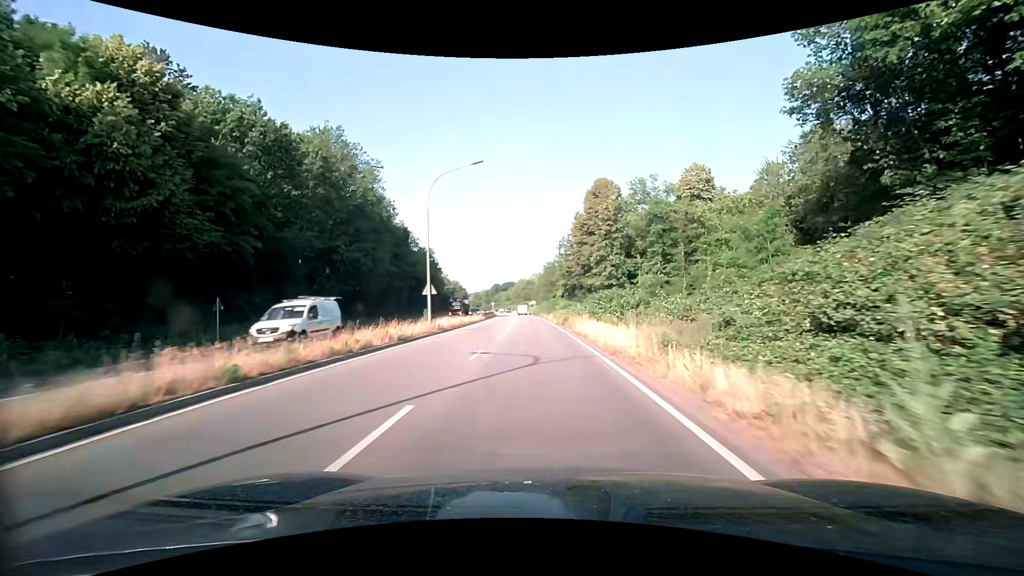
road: trunk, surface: asphalt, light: Day
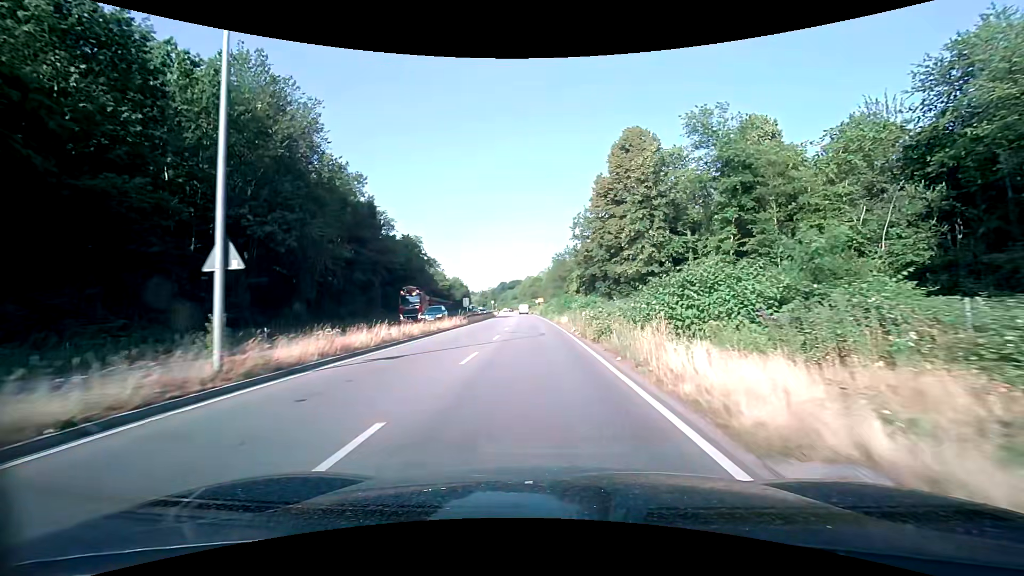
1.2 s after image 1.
(-0.2, +19.1) m; -1°
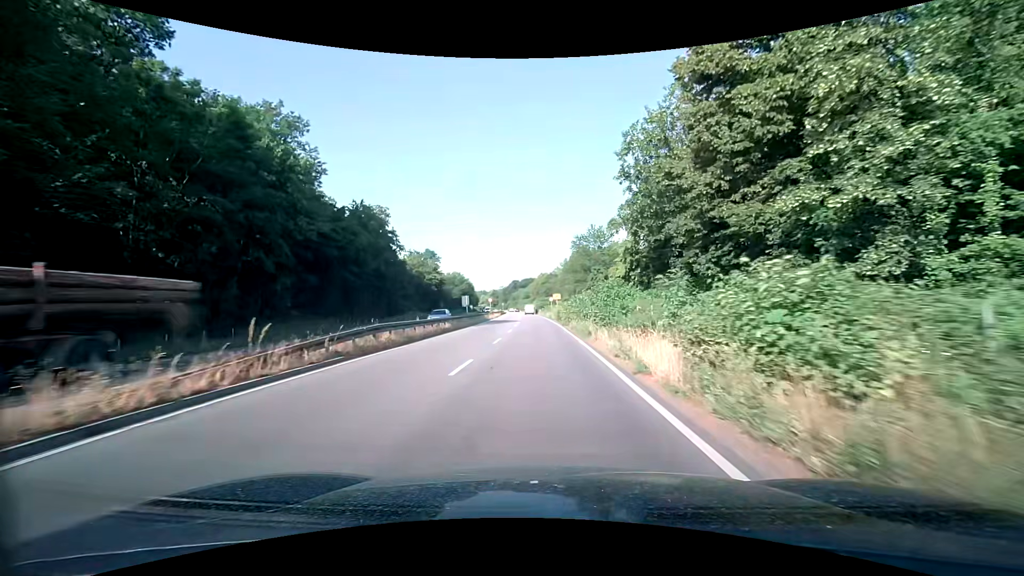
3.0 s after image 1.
(-0.5, +29.1) m; -2°
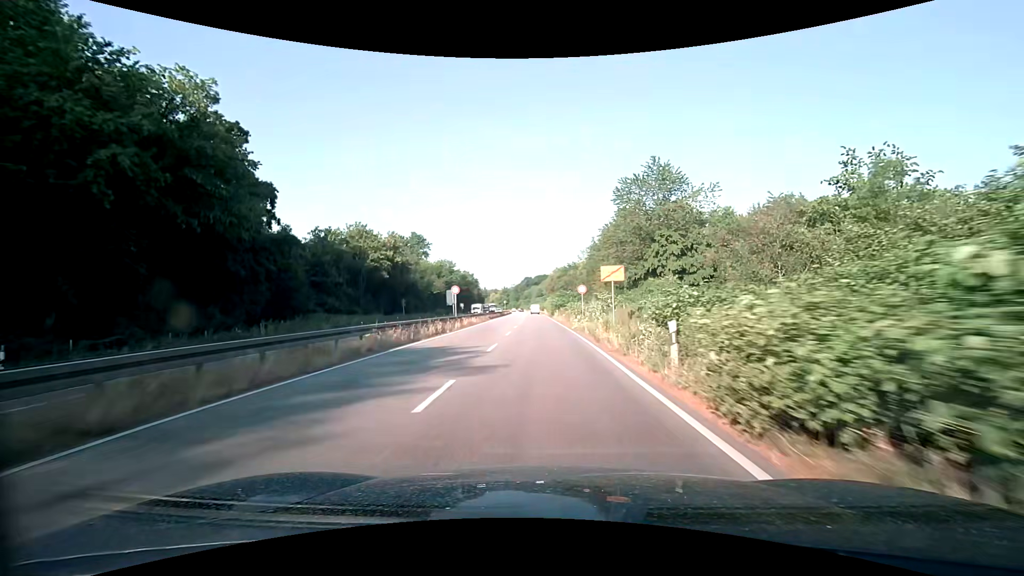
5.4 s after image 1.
(-0.6, +39.9) m; -1°
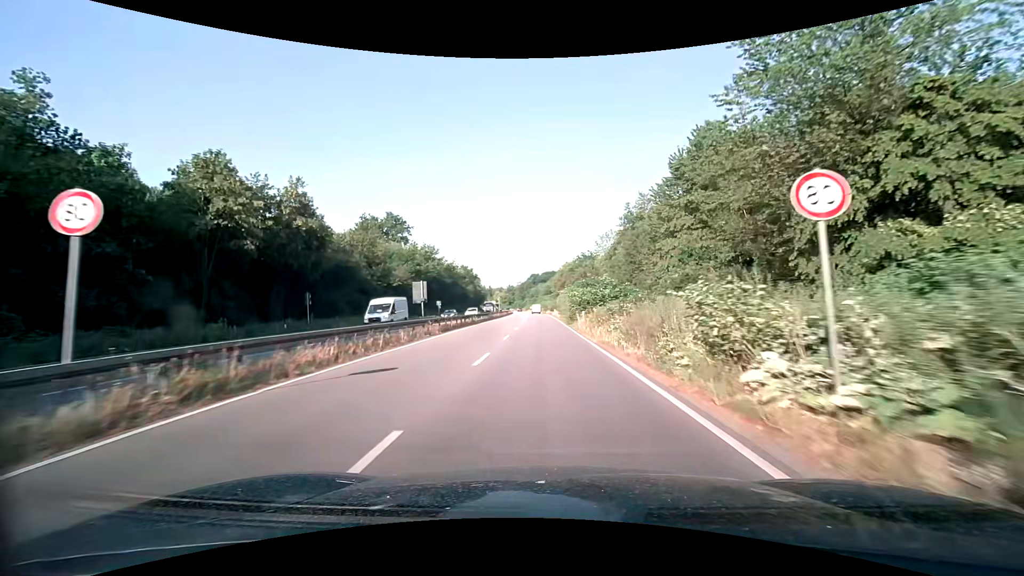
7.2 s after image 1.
(-0.5, +30.9) m; -1°
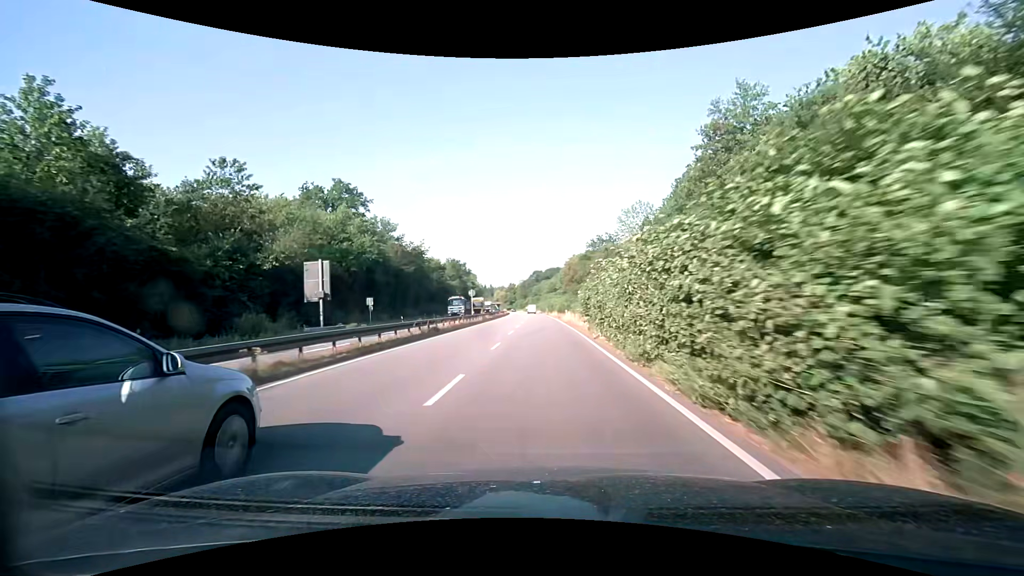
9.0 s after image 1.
(-0.3, +31.8) m; -1°
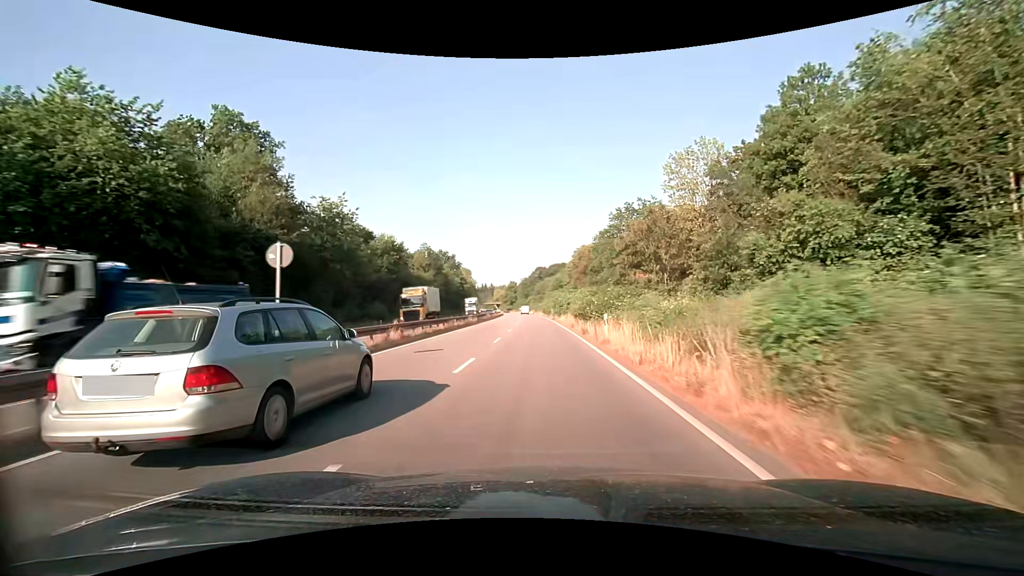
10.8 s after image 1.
(-0.1, +32.7) m; 0°
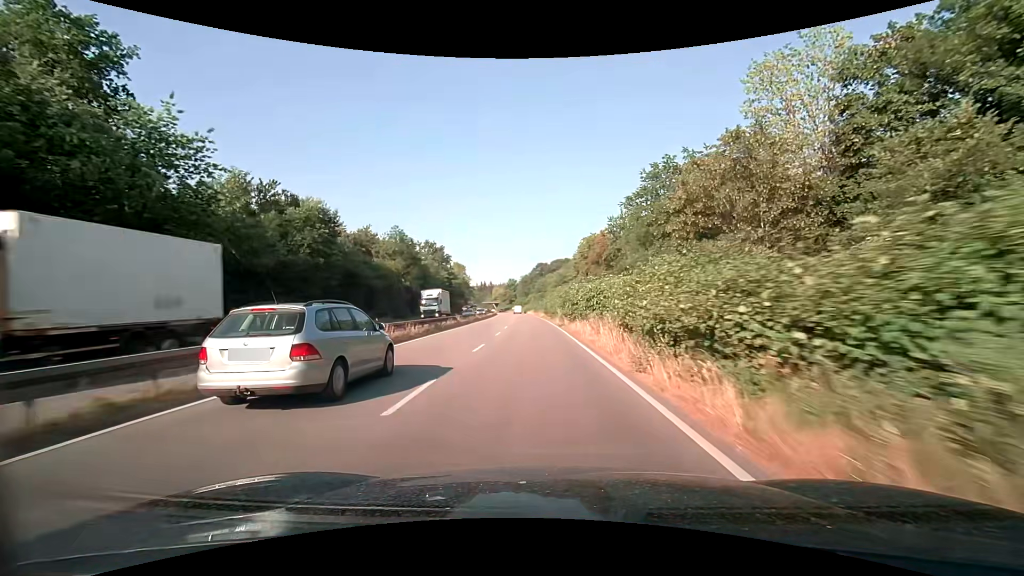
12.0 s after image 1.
(-0.1, +22.1) m; 0°
(0, +10) (0, +20) (0, +30) (-1, +40) (-1, +50) (-2, +60) (-2, +70) (-3, +80) (-3, +90) (-4, +100) m
